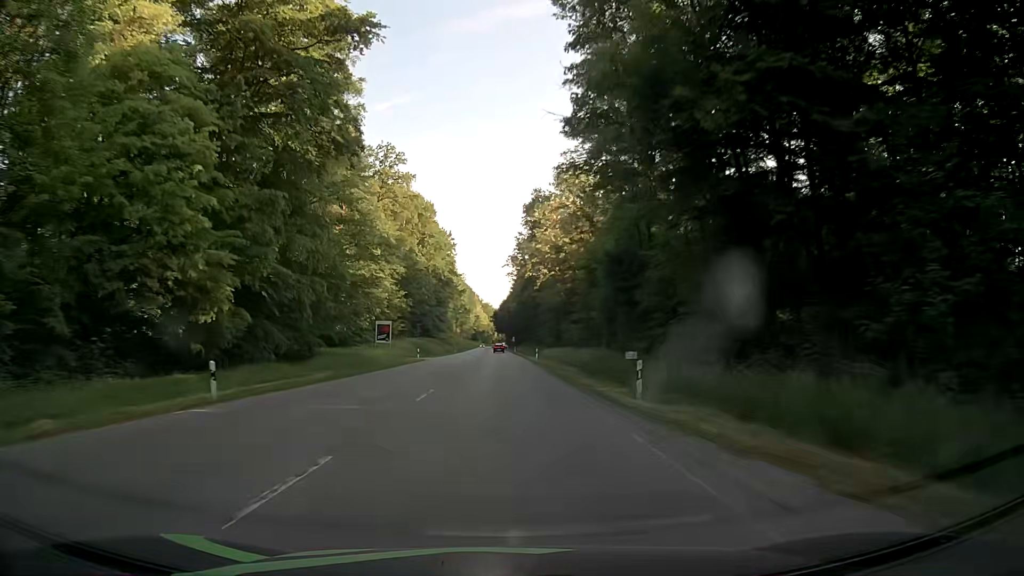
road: secondary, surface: asphalt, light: Day
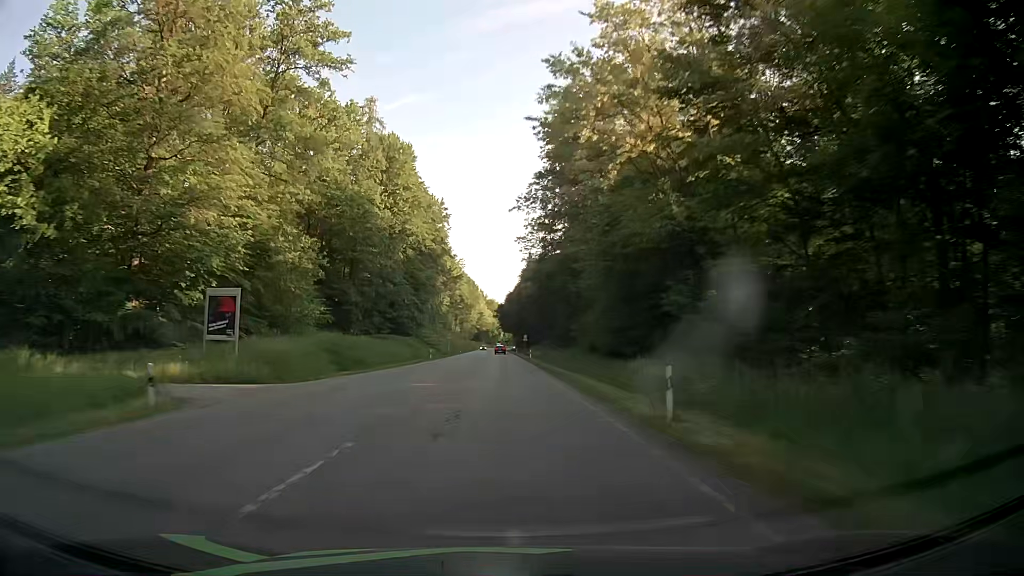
(-0.2, +46.7) m; 0°
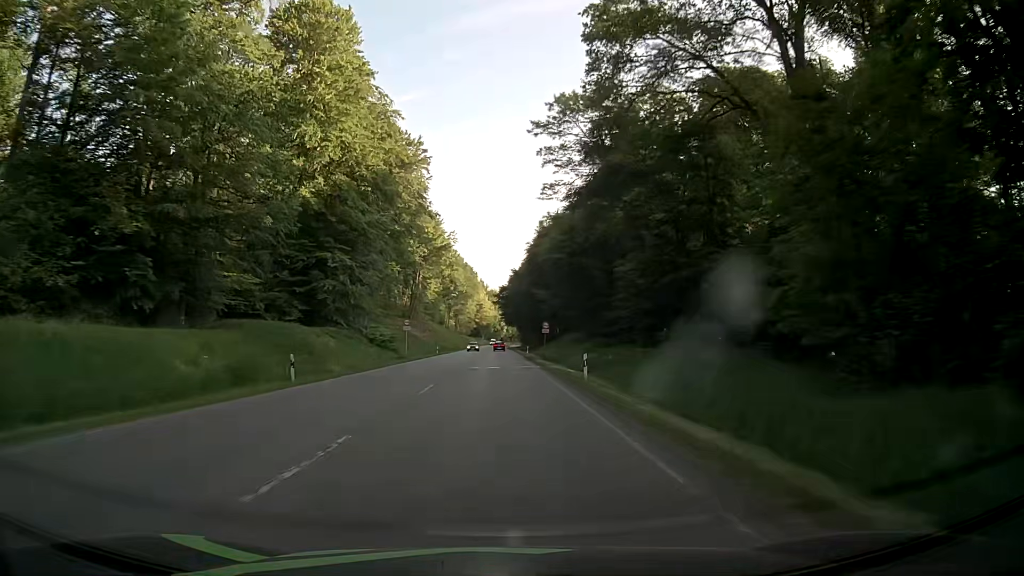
(-0.3, +45.9) m; -1°
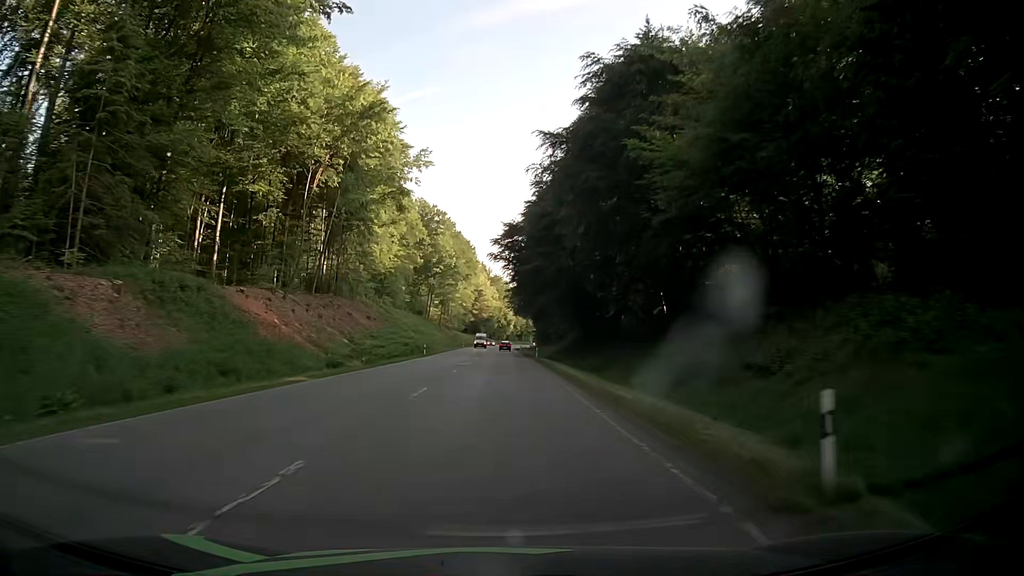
(-0.5, +71.2) m; 0°
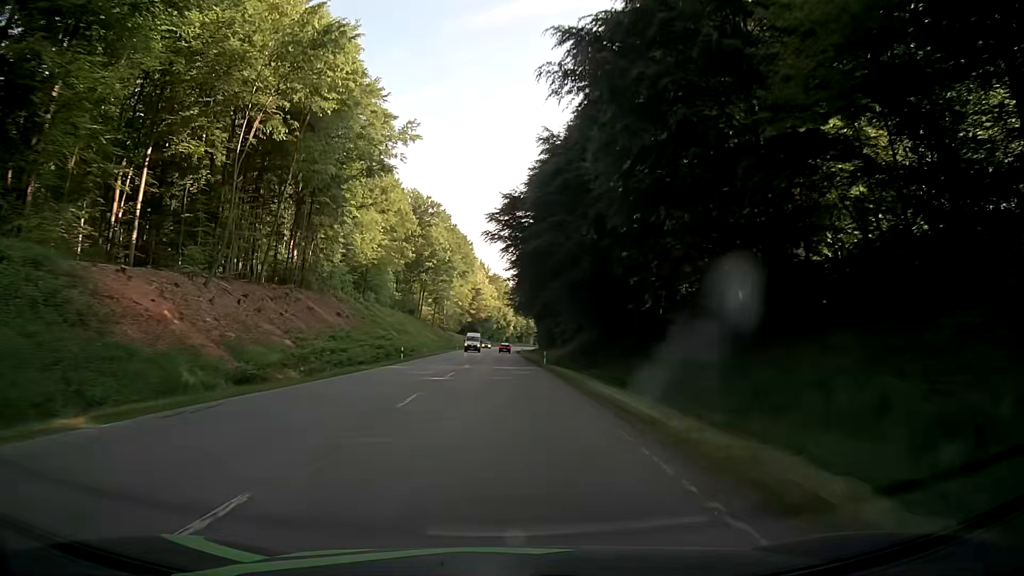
(0.0, +13.5) m; 0°
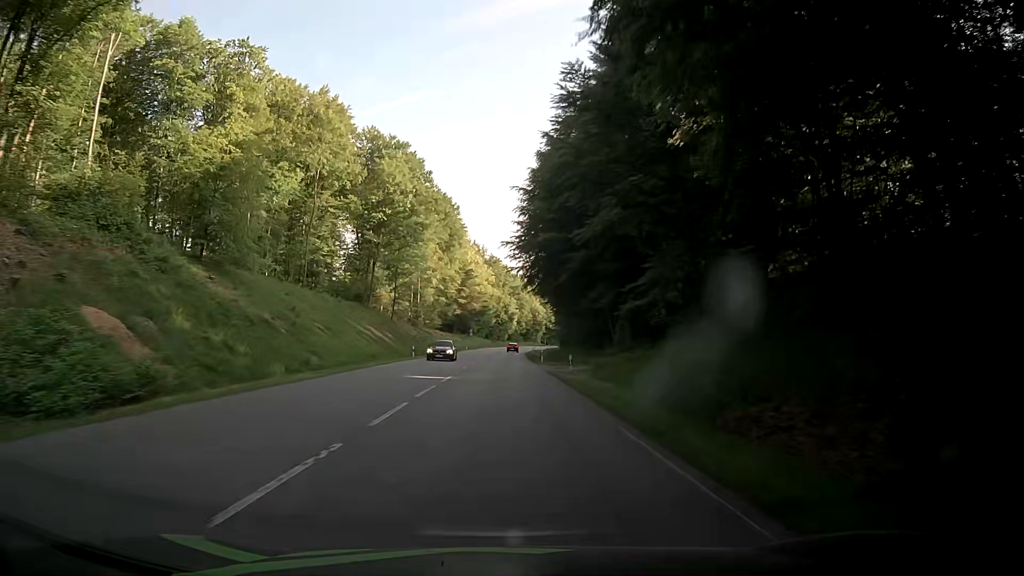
(0.0, +52.2) m; +1°
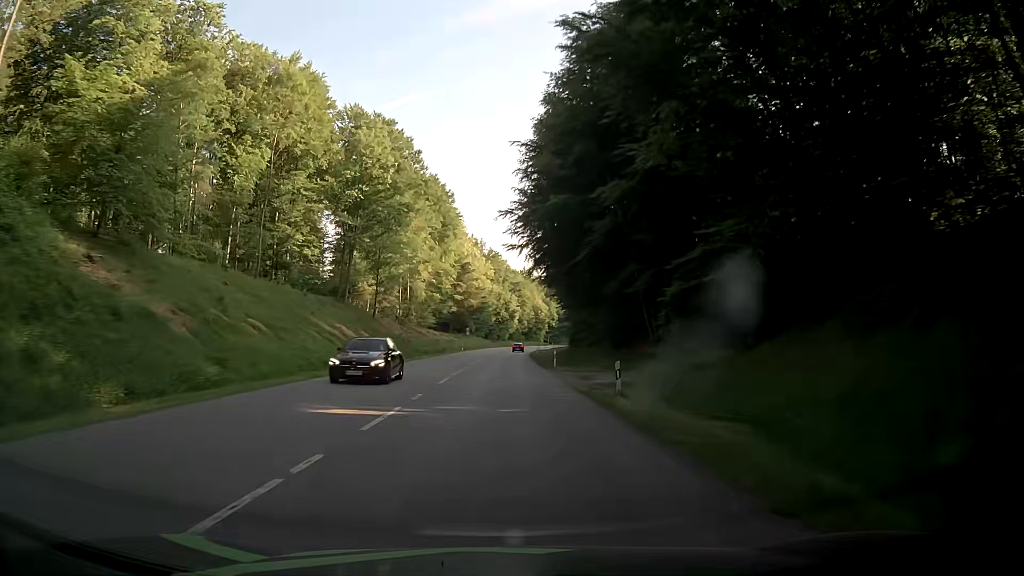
(-0.1, +12.8) m; -1°
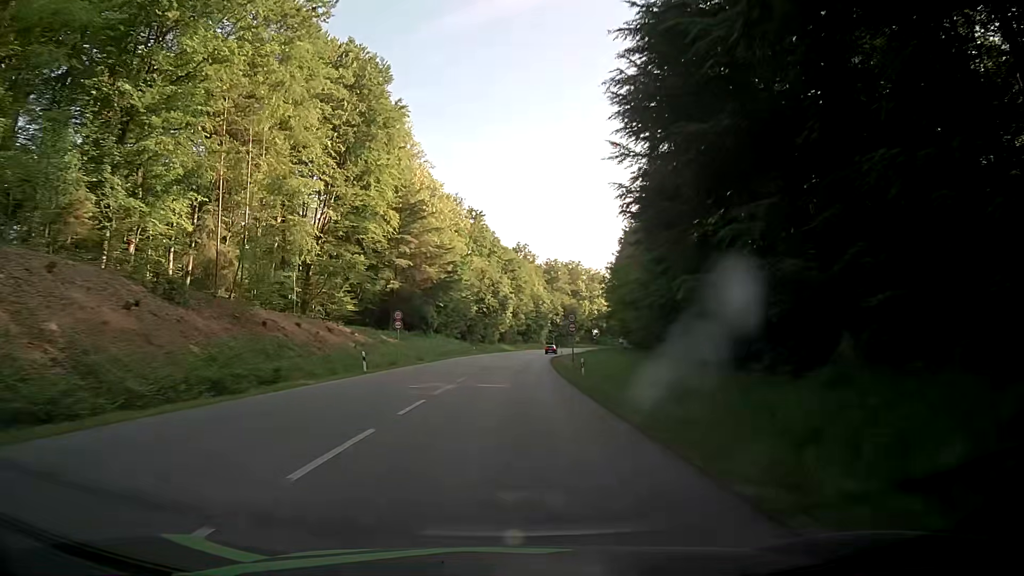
(0.0, +63.3) m; +1°
(0, +10) (0, +20) (0, +30) (+1, +40) (+1, +50) (+2, +60) (+2, +70) (+3, +80) (+4, +90) (+5, +100) m
